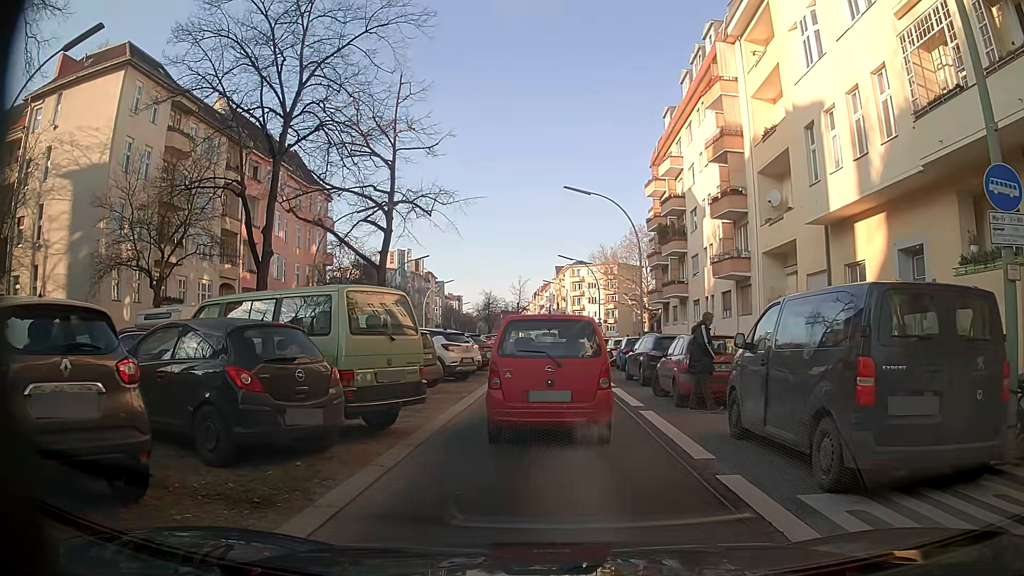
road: secondary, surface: asphalt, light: Day
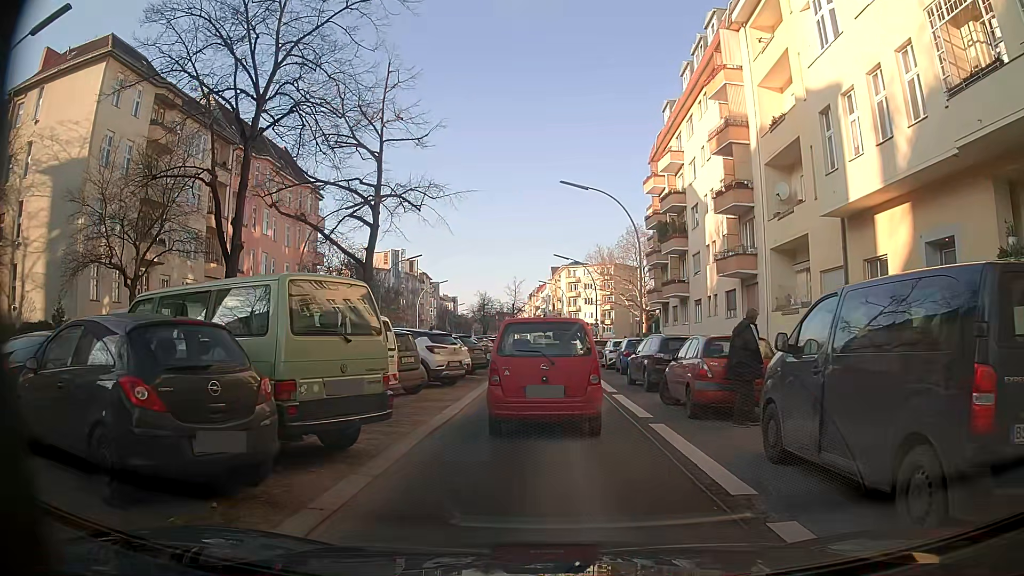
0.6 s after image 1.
(0.0, +1.9) m; -2°
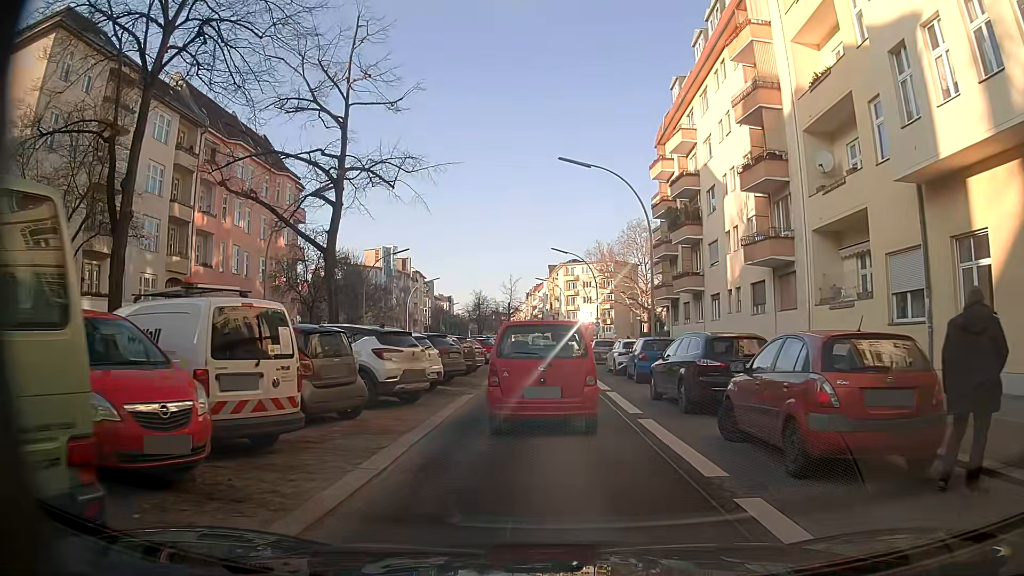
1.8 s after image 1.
(+0.1, +5.4) m; 0°
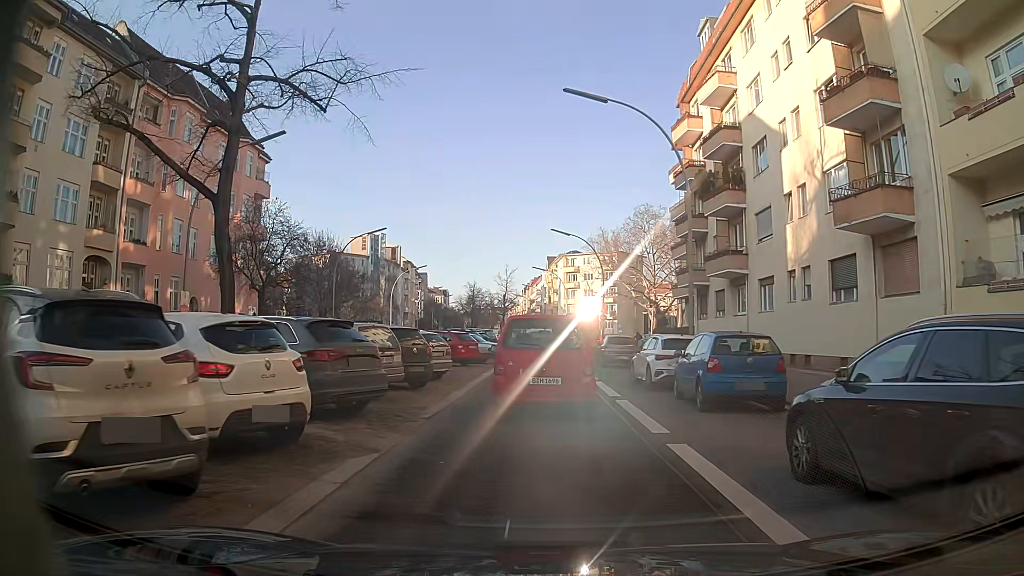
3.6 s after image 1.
(+0.3, +9.3) m; +2°
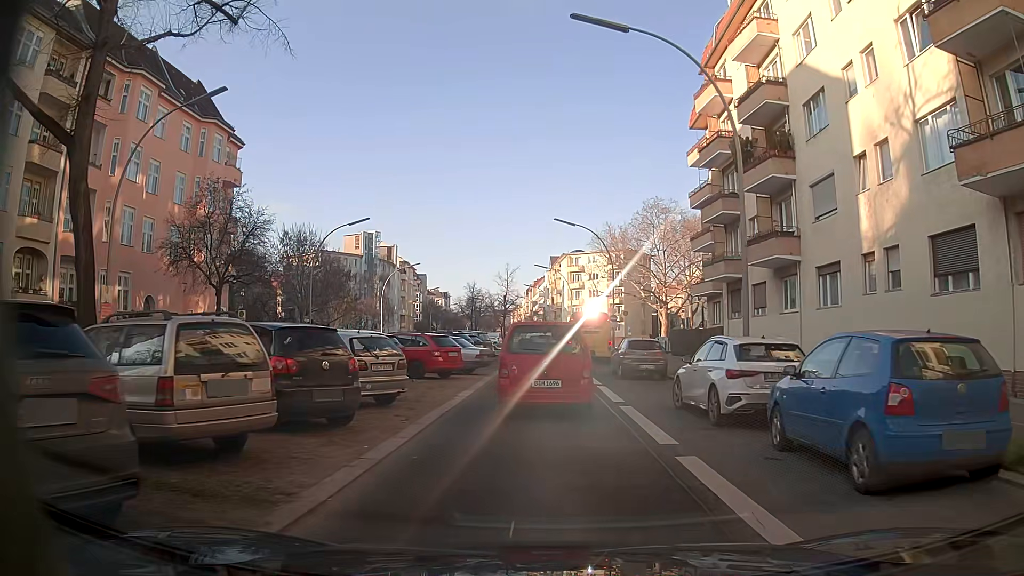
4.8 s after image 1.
(+0.1, +6.5) m; +1°
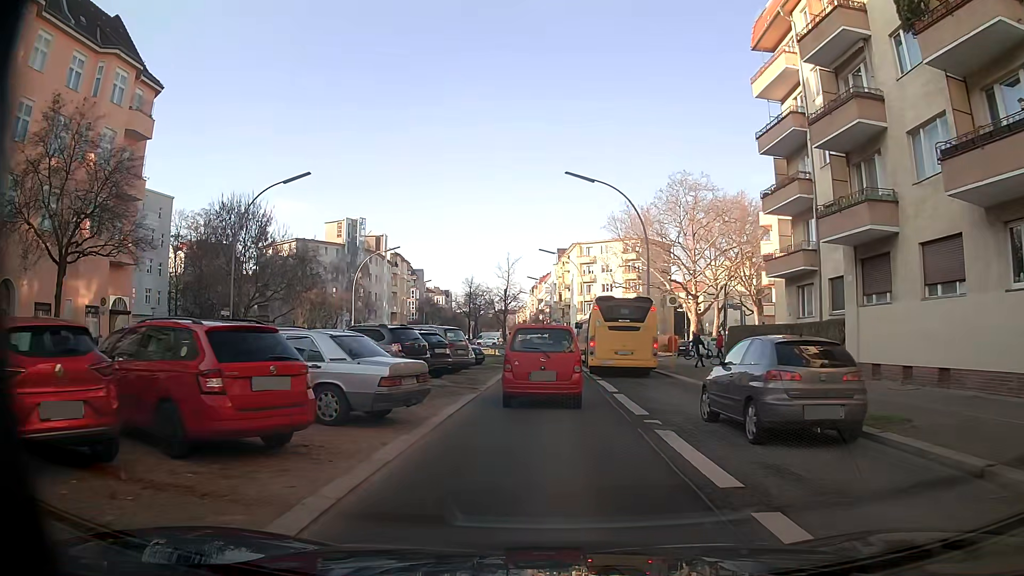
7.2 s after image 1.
(-0.4, +14.9) m; -1°
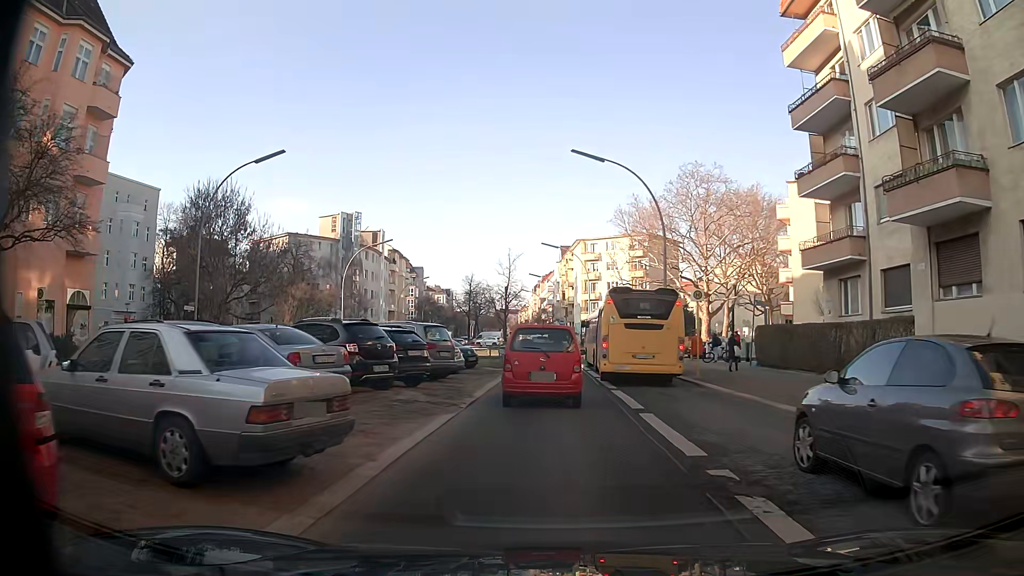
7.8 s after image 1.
(0.0, +4.5) m; +1°
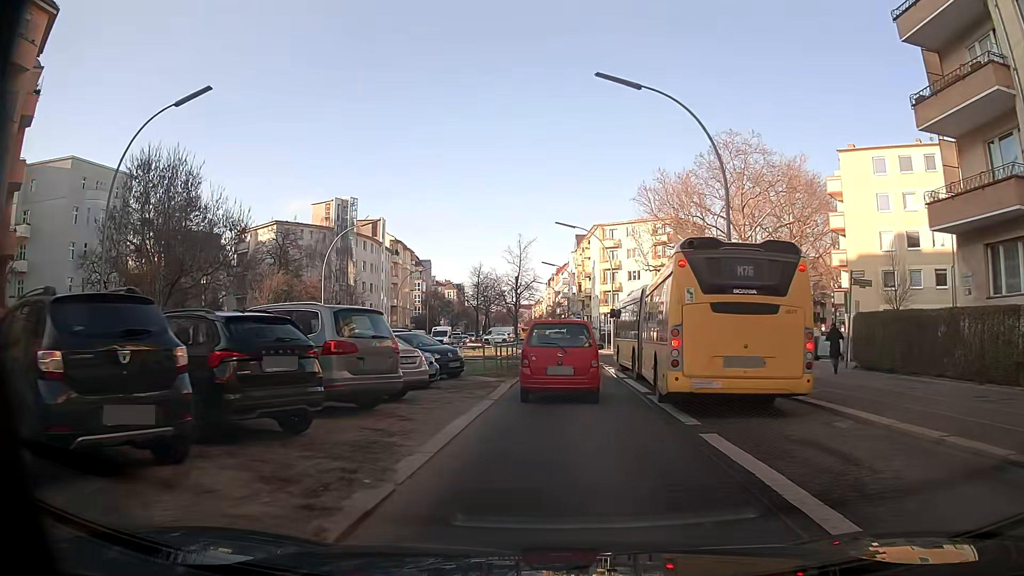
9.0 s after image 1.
(-0.2, +9.4) m; -2°
(0, +10) (0, +20) (+1, +30) (+1, +40) (+1, +50) (0, +60) (0, +70) (-1, +80) (-1, +90) (-2, +100) m
